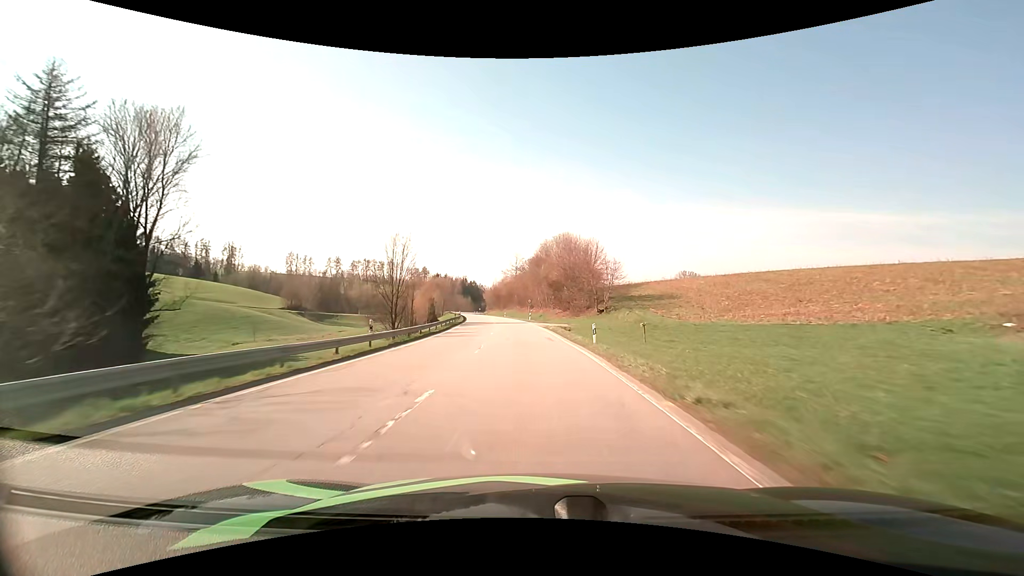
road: secondary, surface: asphalt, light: Day
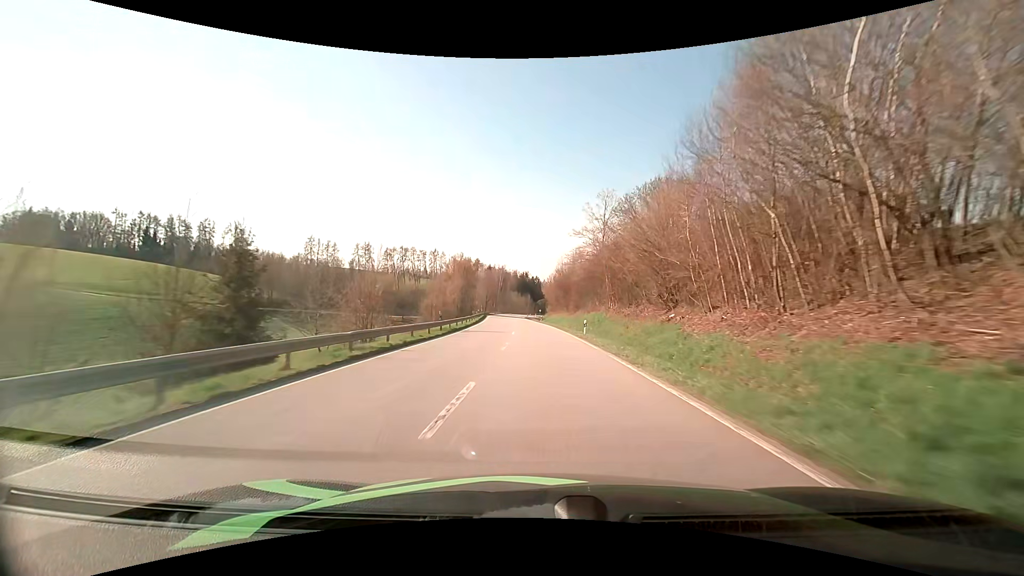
(-5.5, +70.4) m; -8°
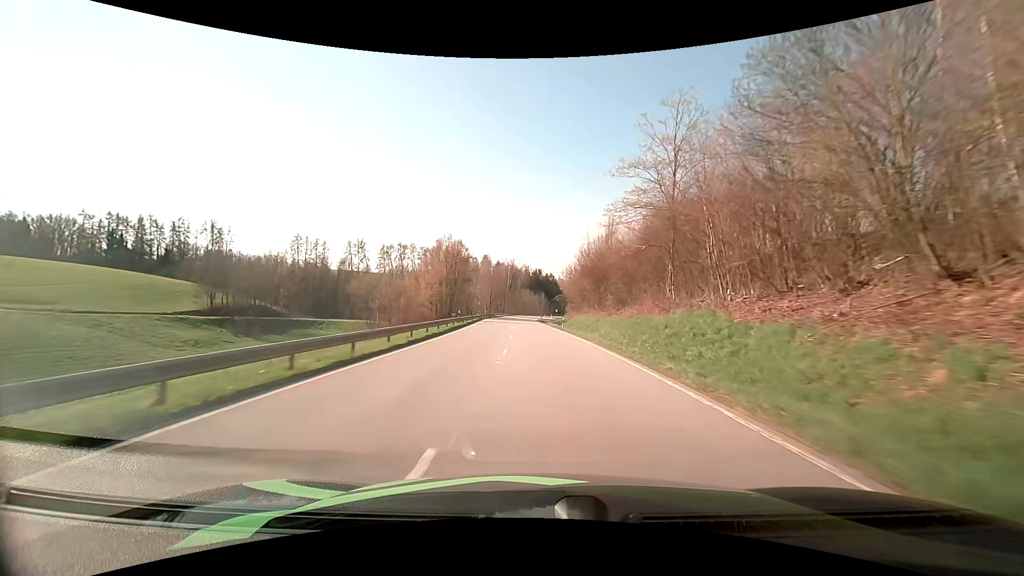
(-0.4, +28.5) m; -2°
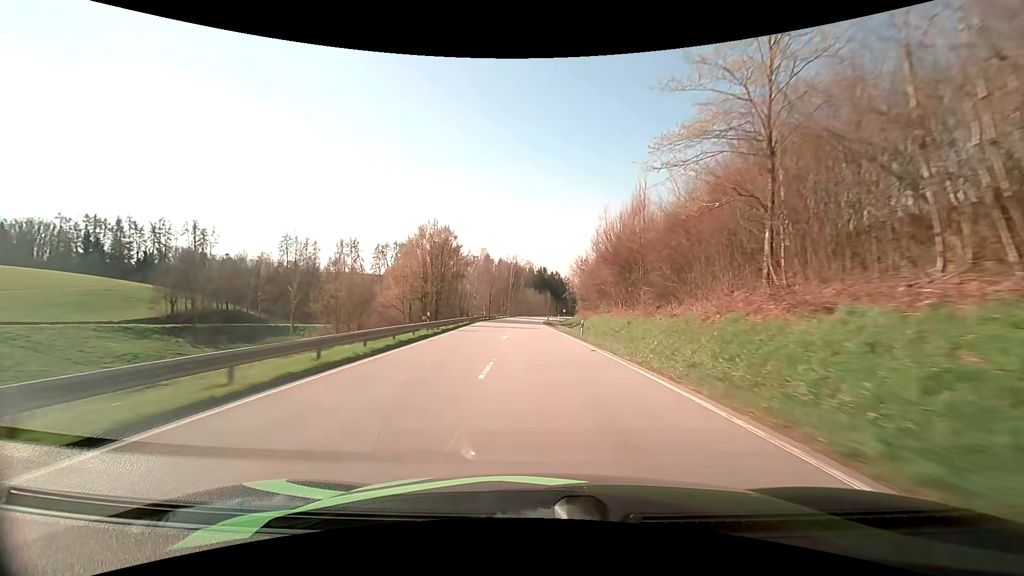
(-0.1, +14.2) m; -1°
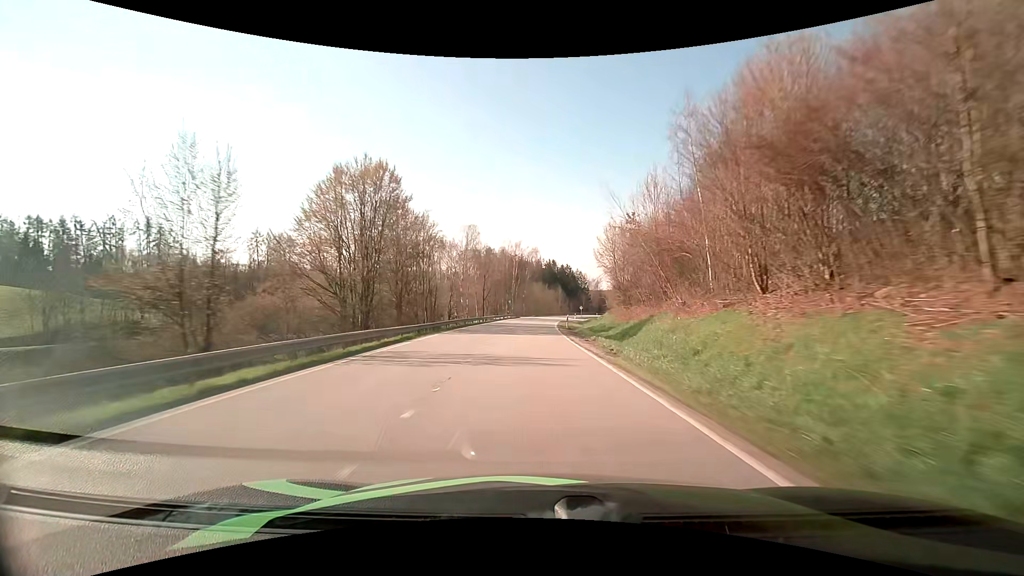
(-0.3, +28.3) m; -1°
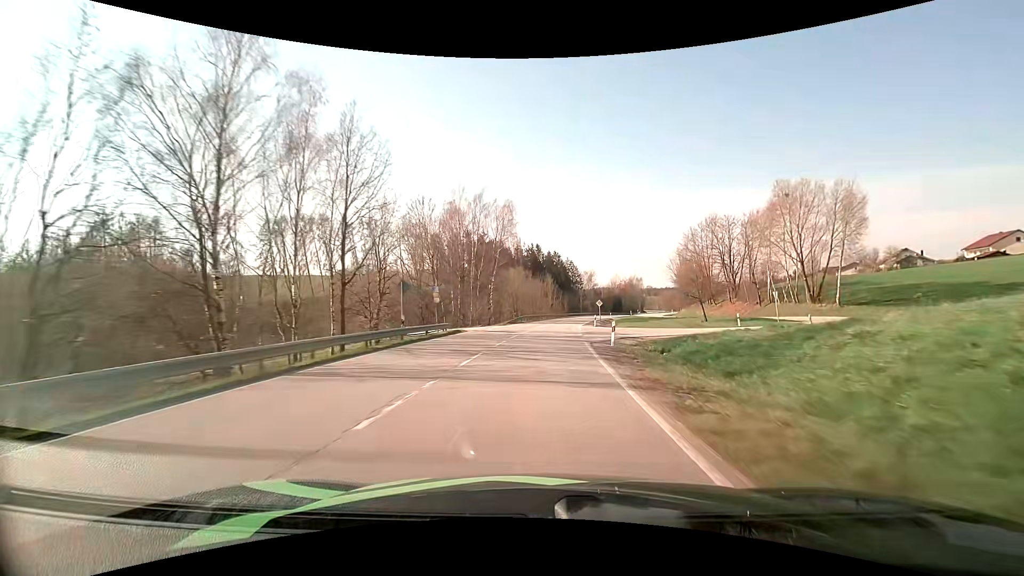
(+0.2, +55.2) m; +2°
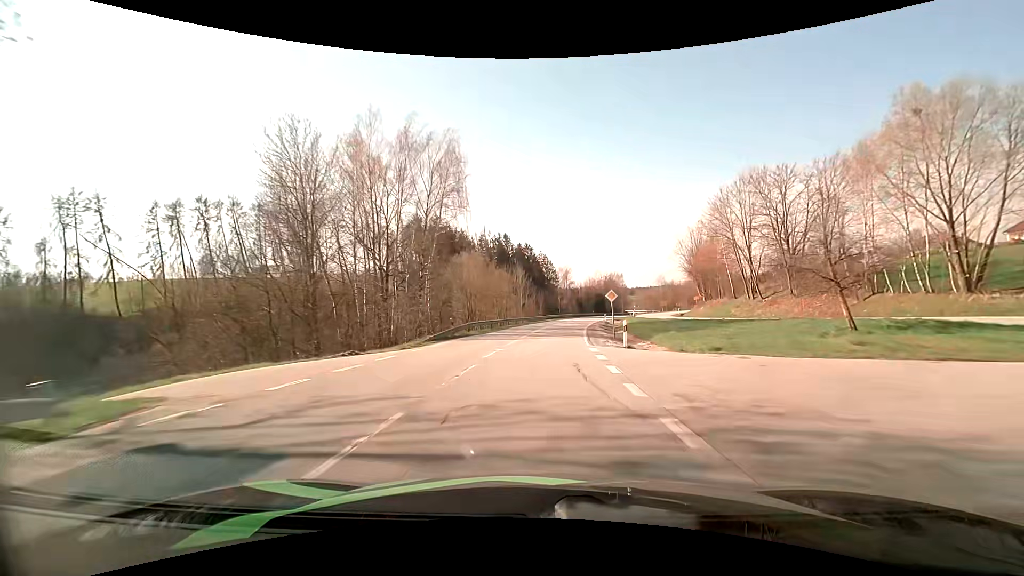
(+0.7, +27.3) m; +3°
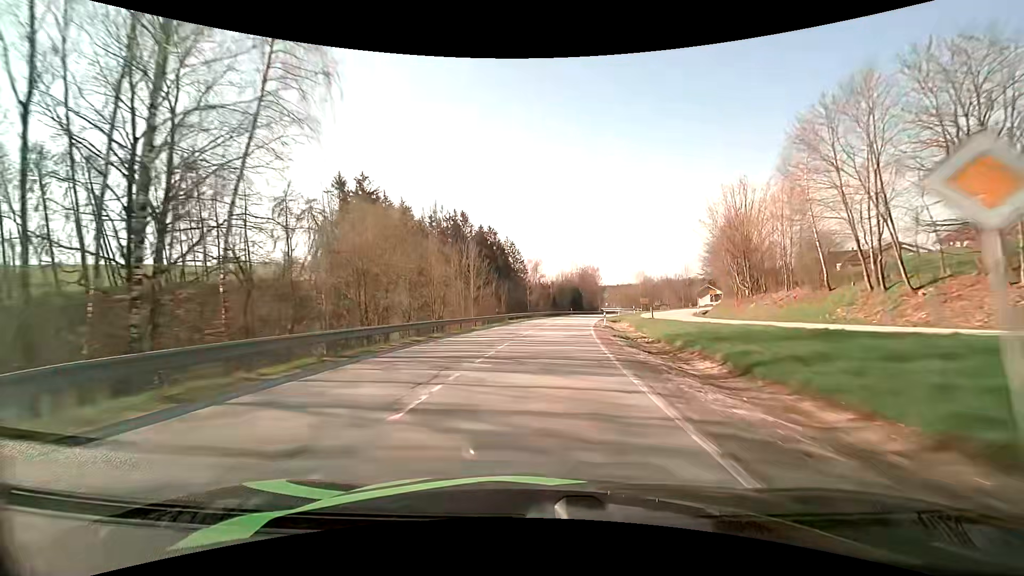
(+0.8, +27.1) m; +4°
(0, +10) (0, +20) (+1, +30) (+2, +40) (+3, +50) (+5, +60) (+6, +70) (+8, +79) (+11, +89) (+13, +99) m
